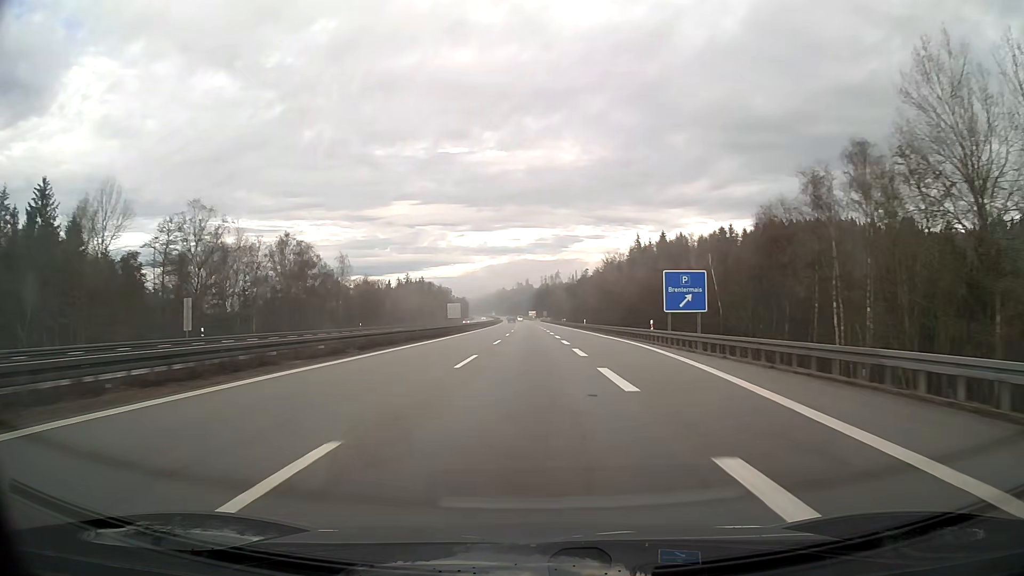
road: motorway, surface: asphalt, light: Day
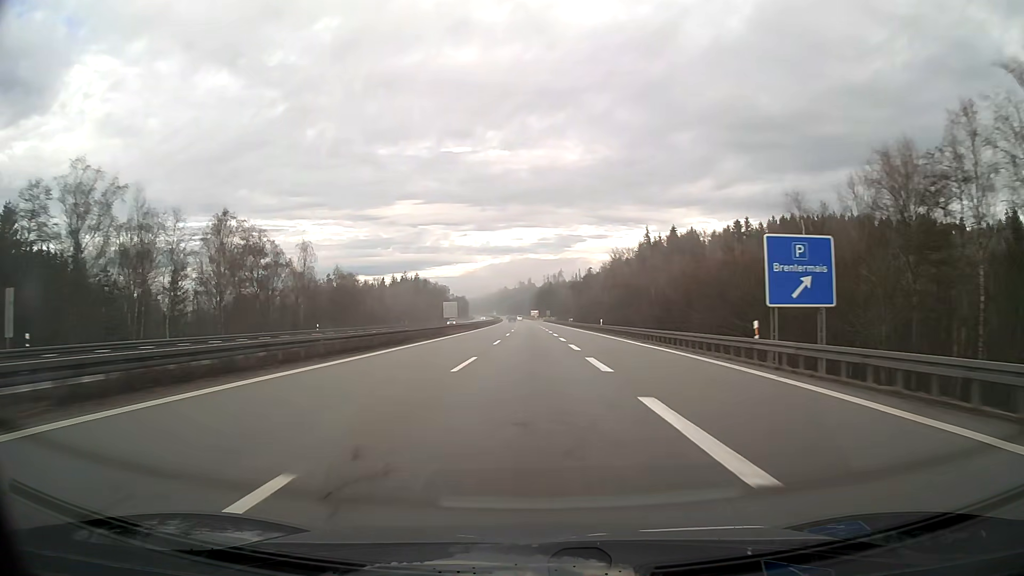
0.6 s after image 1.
(0.0, +19.2) m; 0°
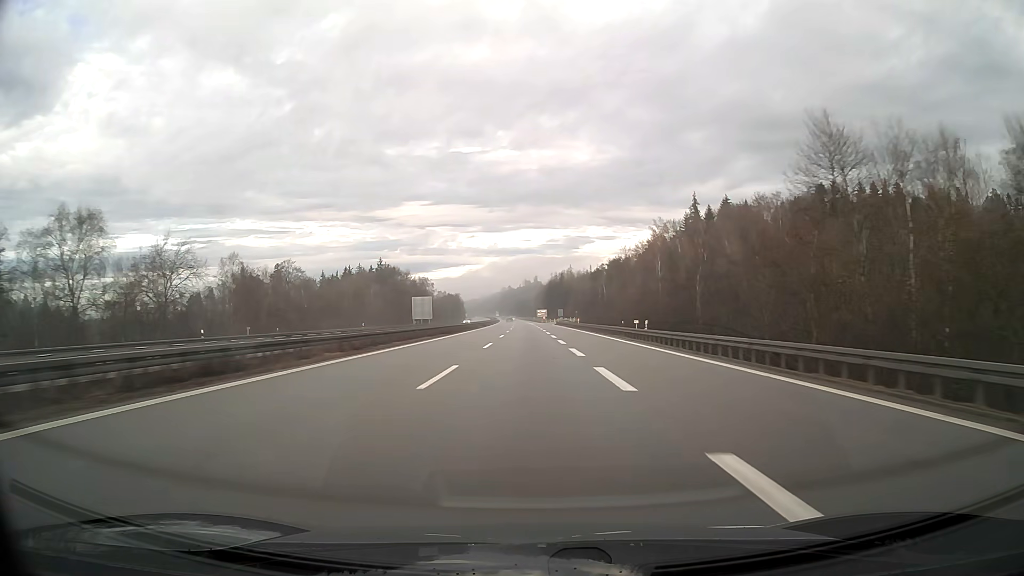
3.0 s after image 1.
(-0.4, +76.6) m; -1°
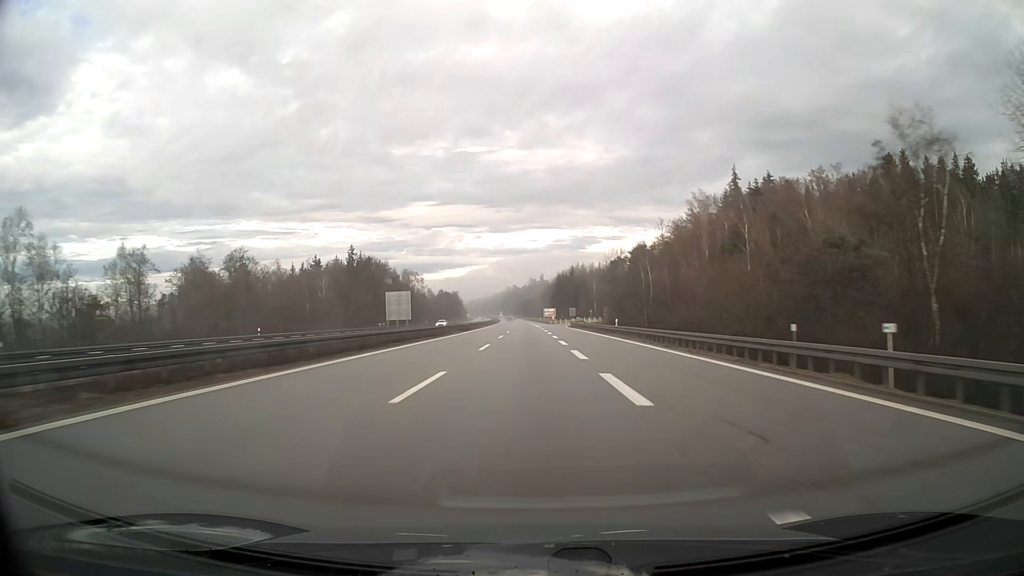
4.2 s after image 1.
(-0.1, +38.3) m; -1°
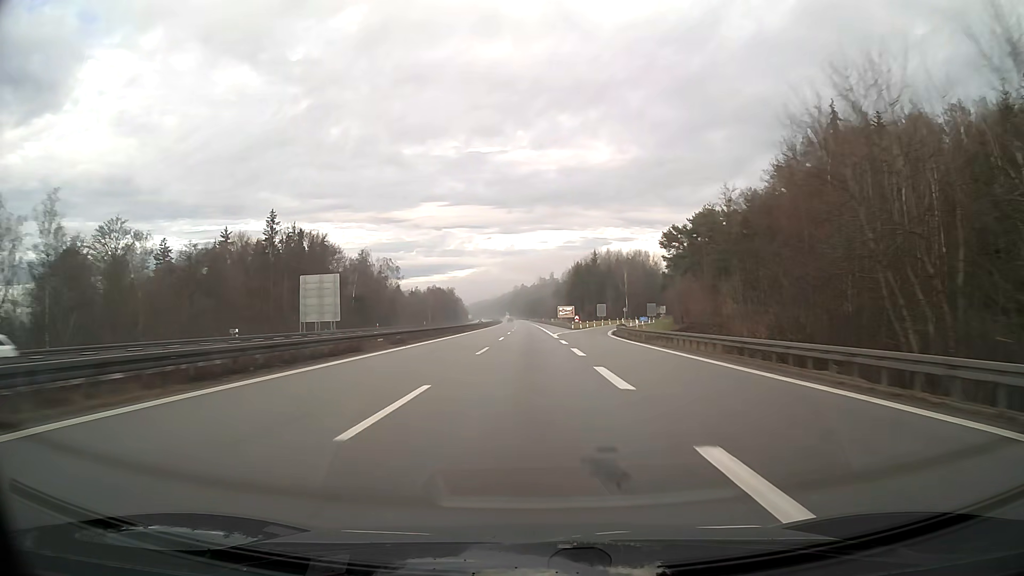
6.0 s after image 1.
(-0.4, +57.4) m; -1°
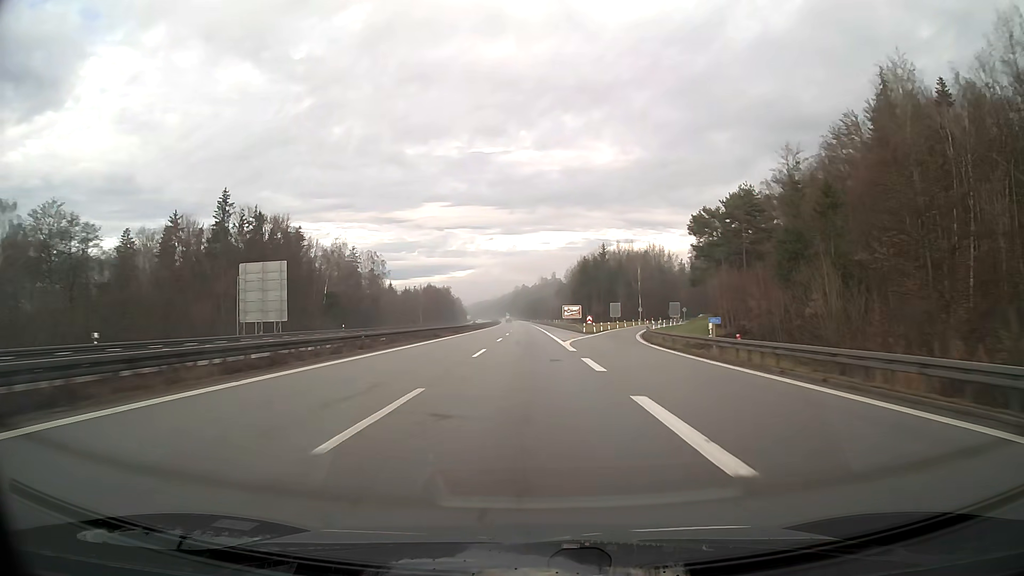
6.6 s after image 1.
(0.0, +19.2) m; 0°
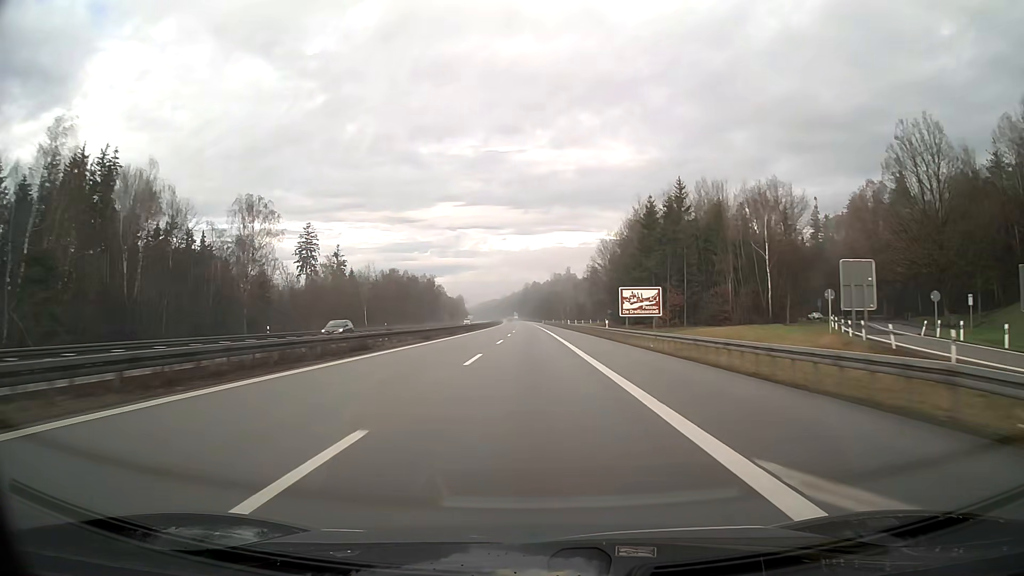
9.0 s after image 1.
(-0.7, +76.6) m; -1°
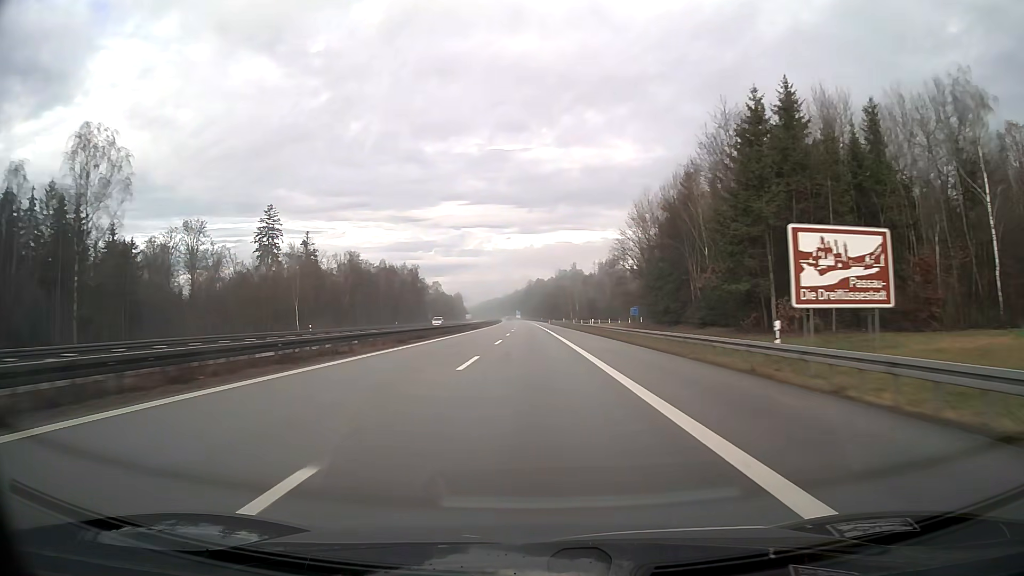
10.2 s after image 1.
(-0.1, +38.3) m; 0°
